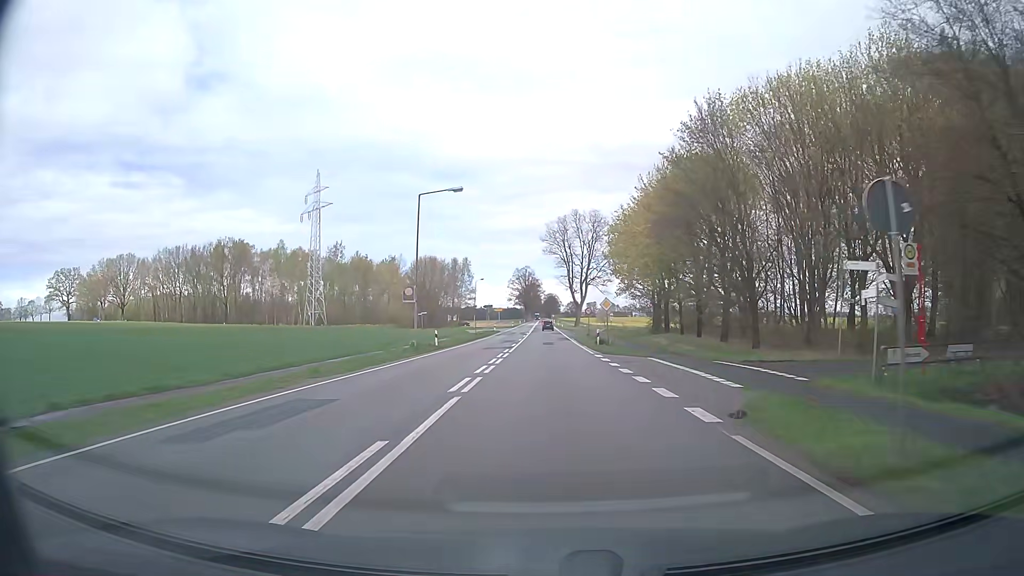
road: primary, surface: asphalt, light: Day
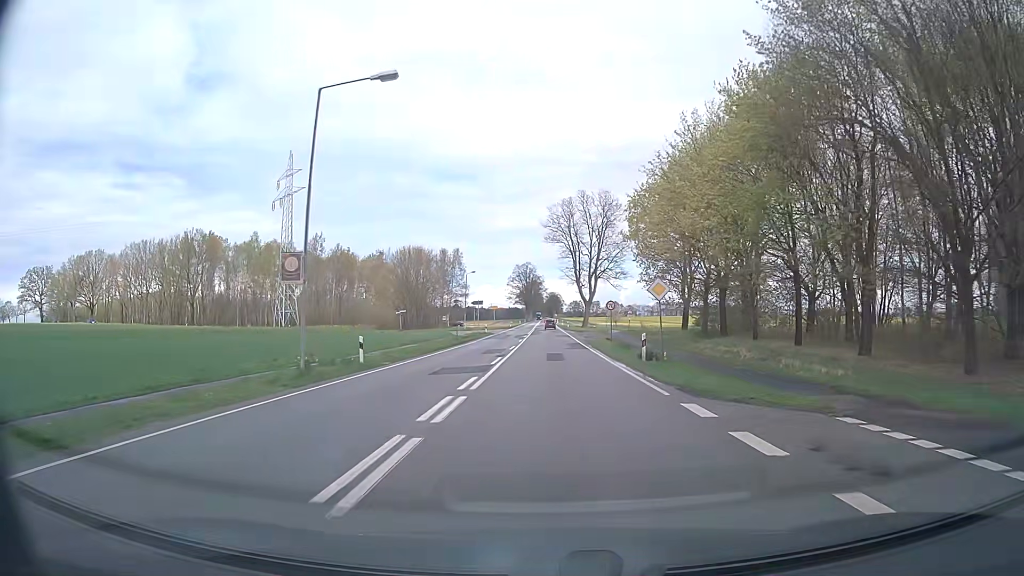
(-0.1, +17.8) m; 0°
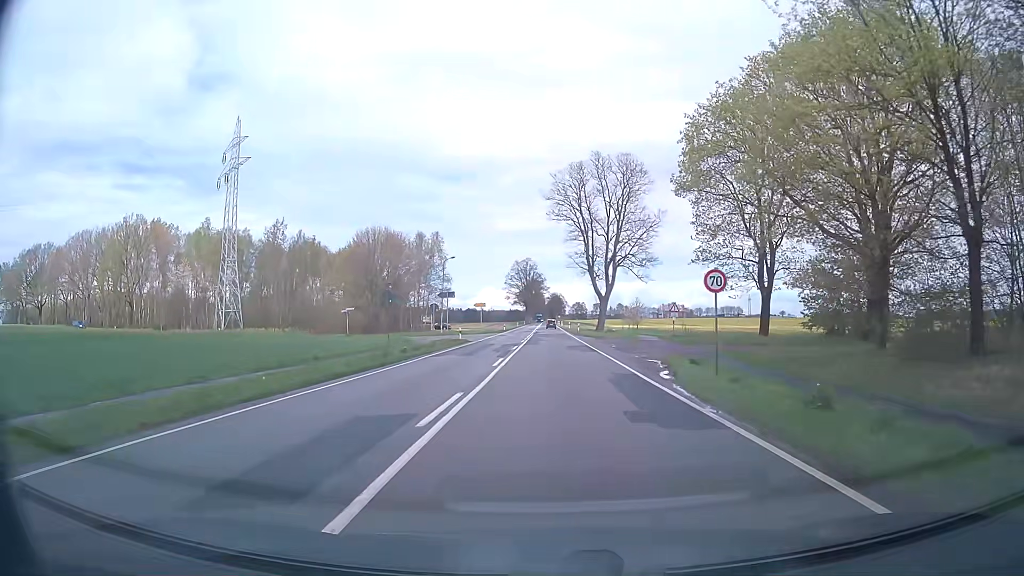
(0.0, +25.4) m; 0°
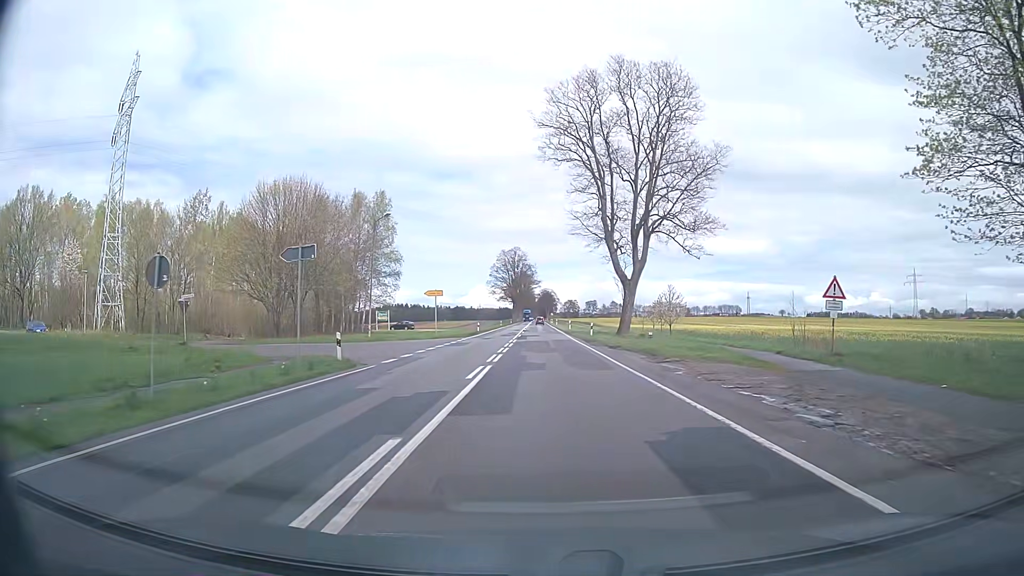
(+0.1, +29.7) m; 0°
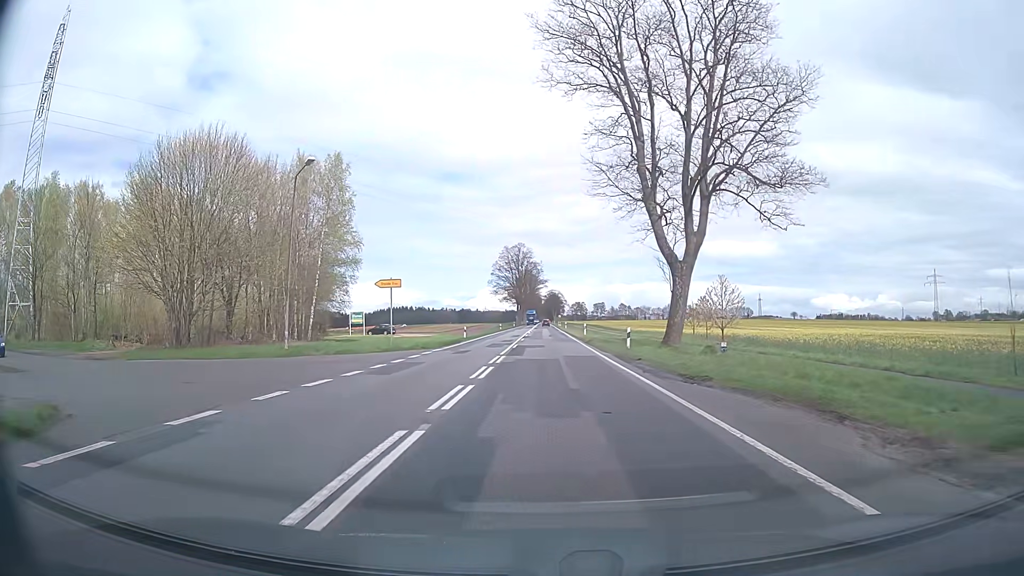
(+0.2, +17.2) m; 0°
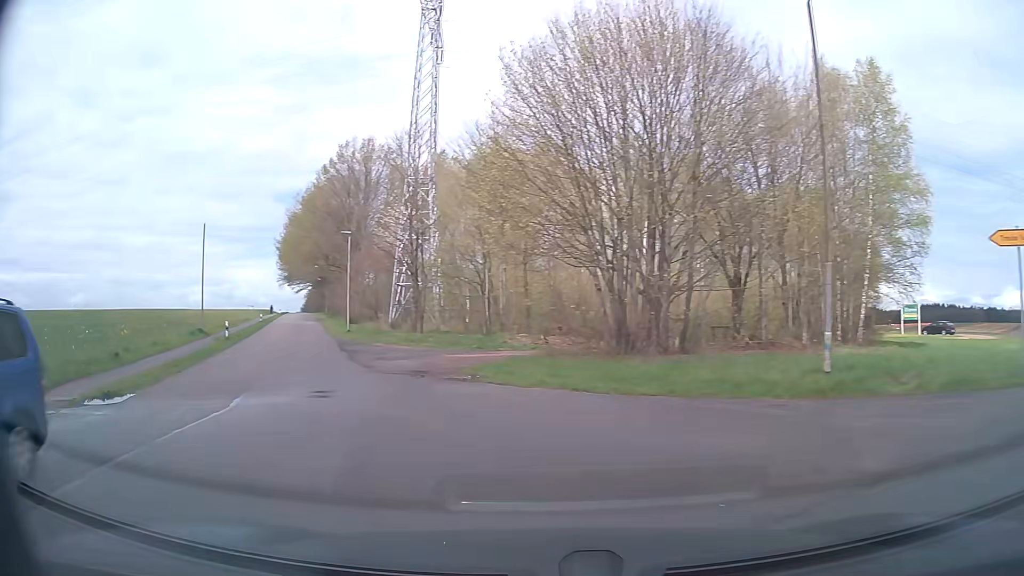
(-5.7, +17.5) m; -46°
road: unclassified
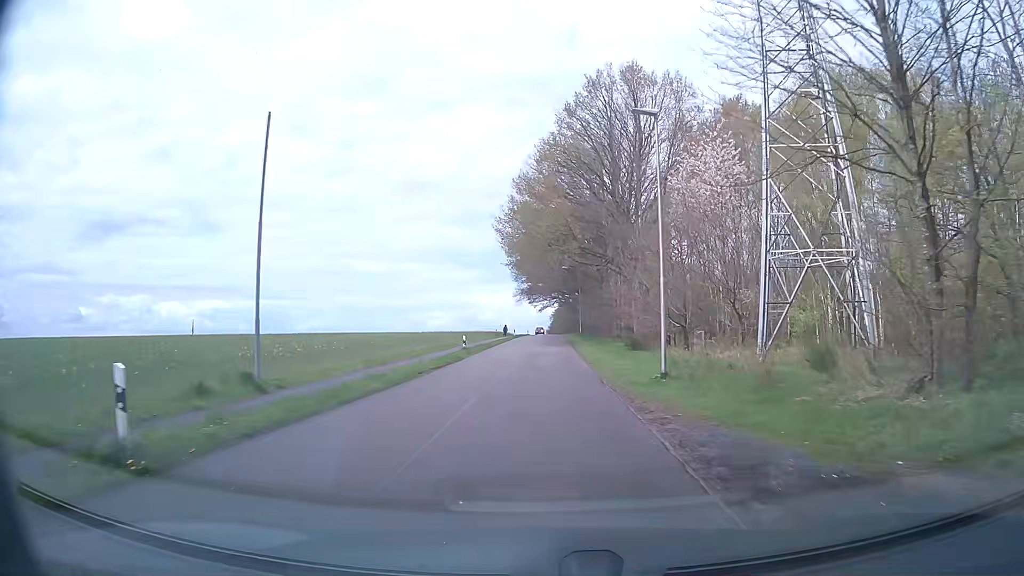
(-8.8, +27.9) m; -20°
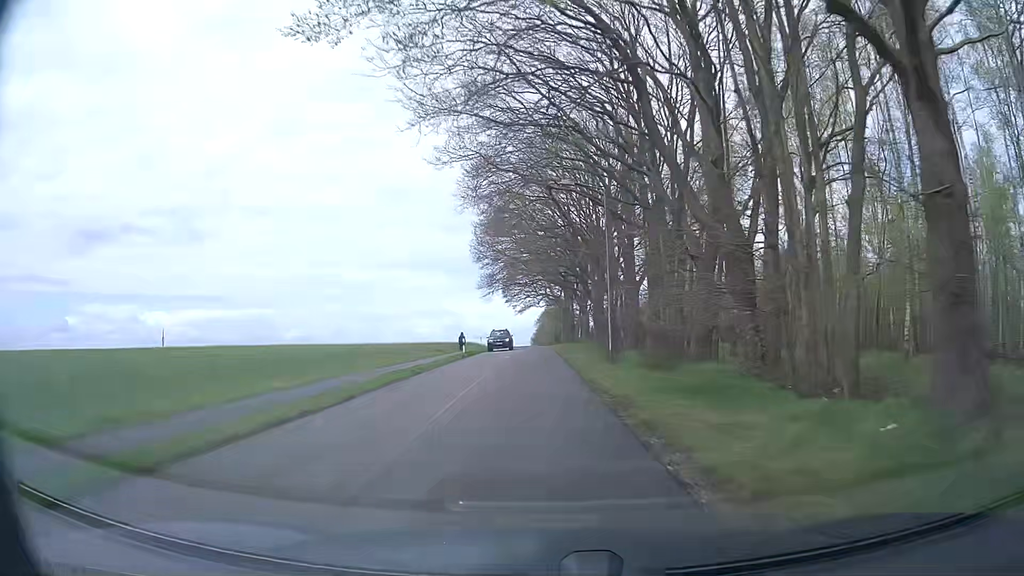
(+0.7, +40.9) m; +1°
(0, +10) (0, +20) (0, +30) (0, +40) (-1, +50) (-1, +60) (-1, +70) (-1, +80) (-1, +90) (-1, +100) m
